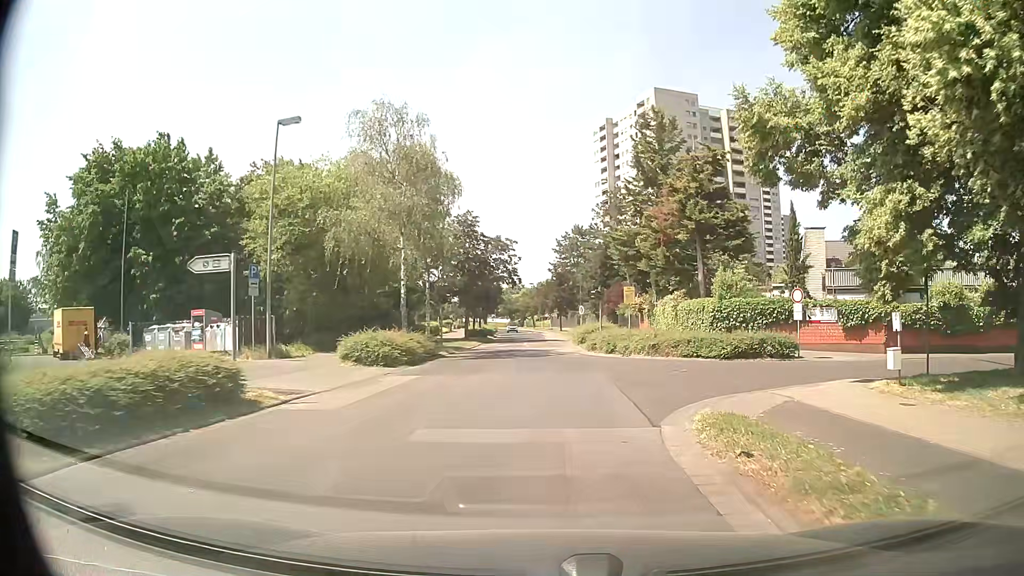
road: residential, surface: asphalt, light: Day
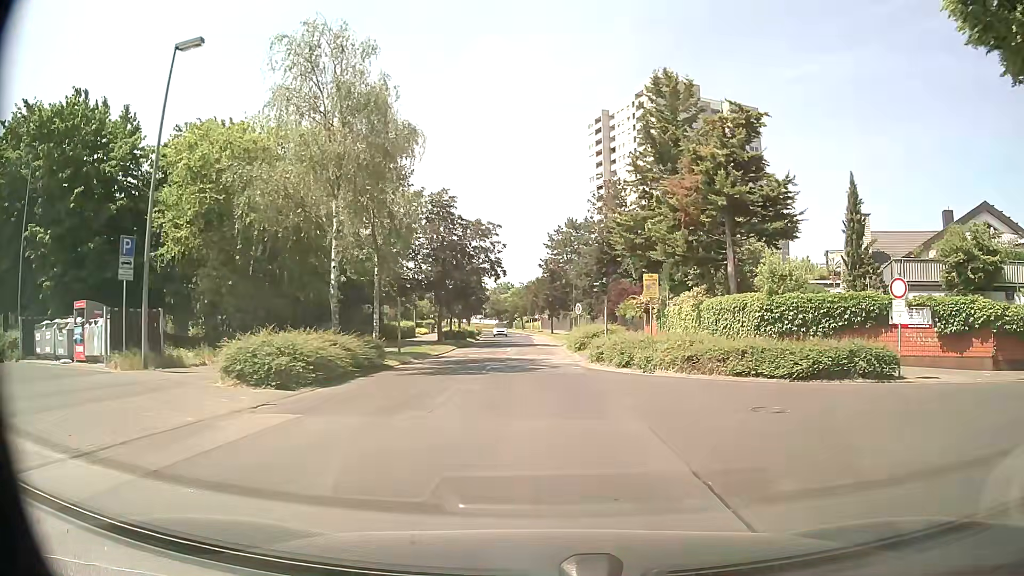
(0.0, +8.9) m; +1°
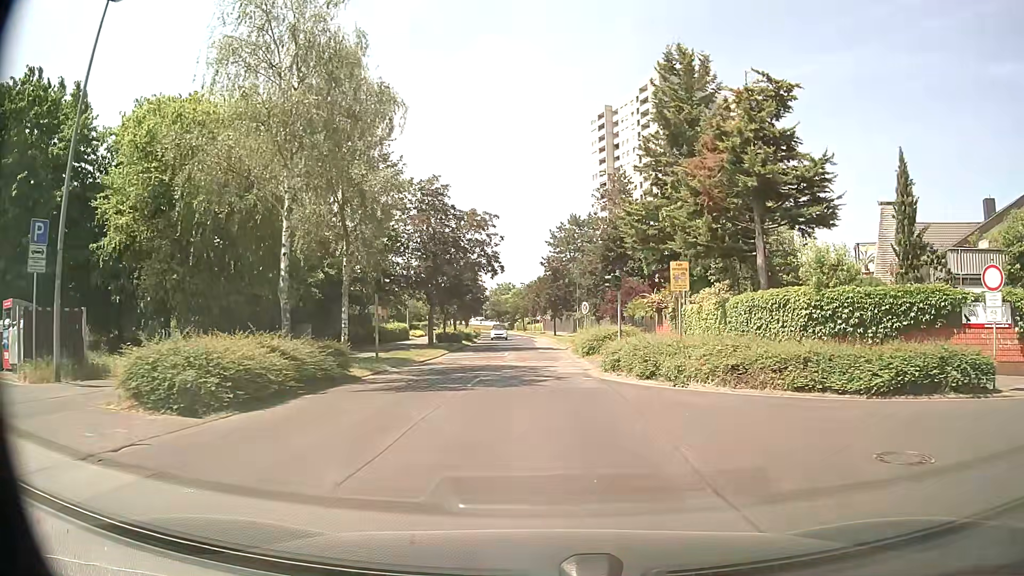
(0.0, +4.5) m; -1°
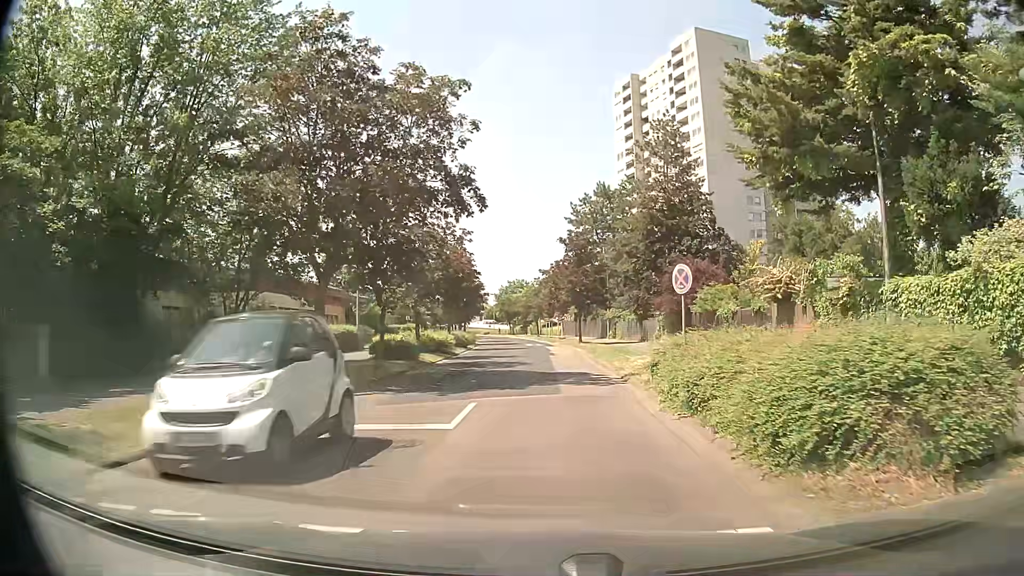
(-0.1, +22.4) m; -1°
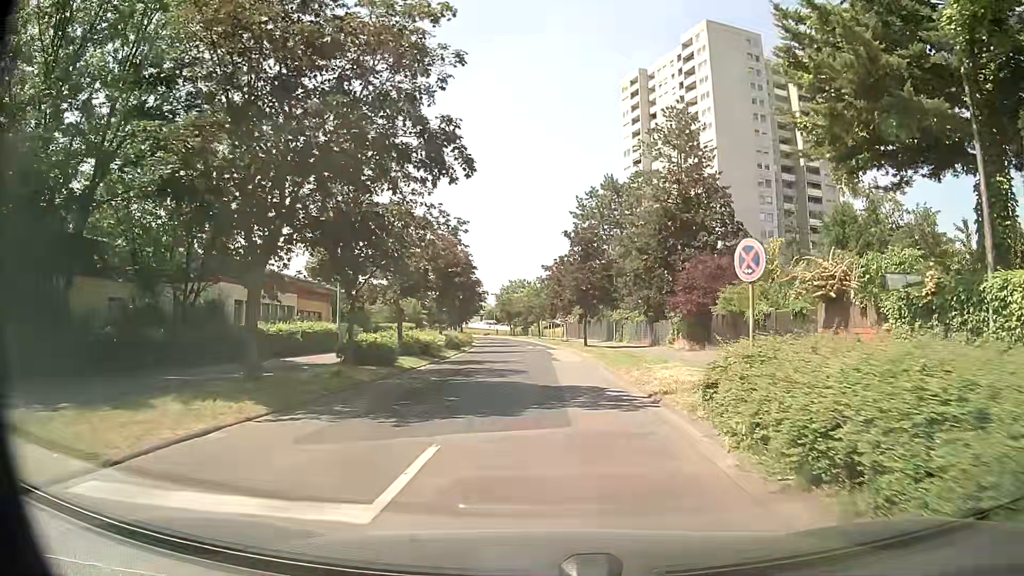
(-0.1, +4.5) m; -1°
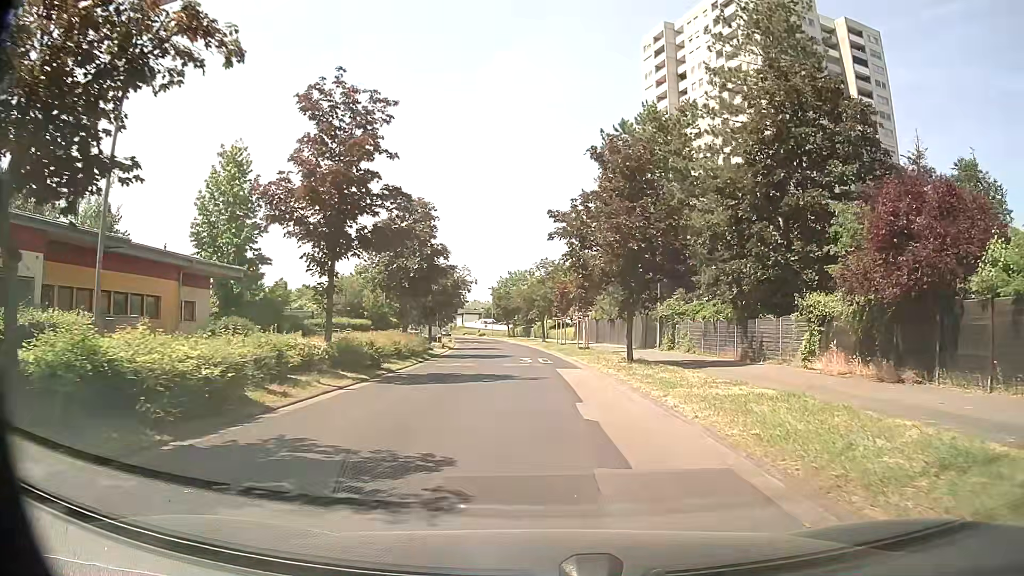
(+0.3, +22.5) m; 0°
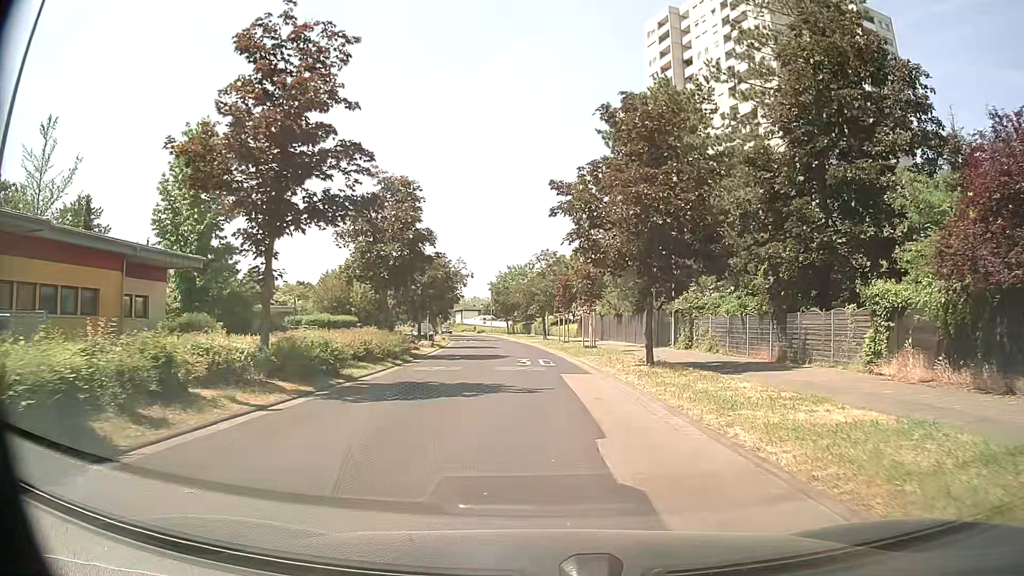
(0.0, +4.6) m; 0°
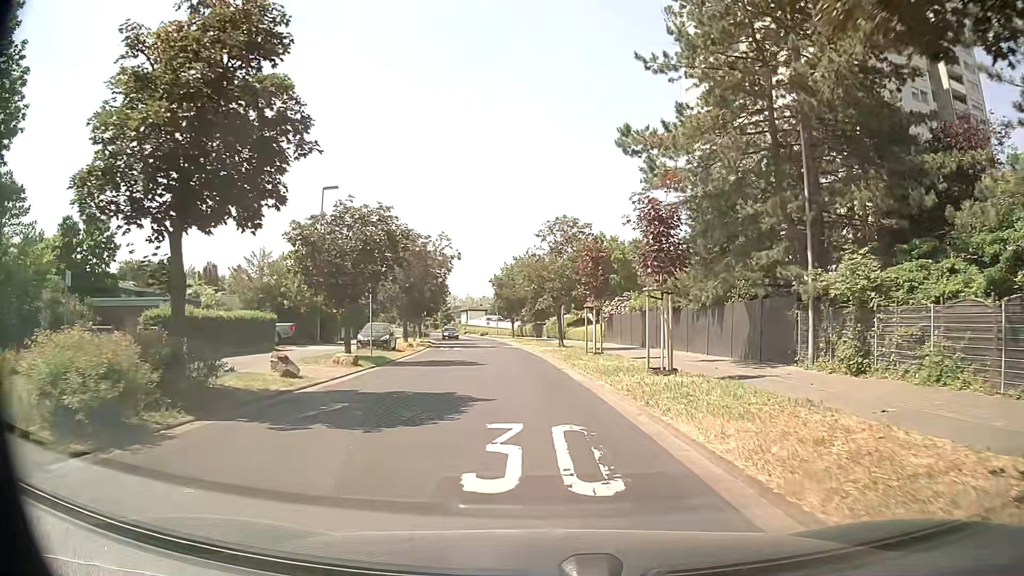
(+0.1, +18.8) m; 0°
(0, +10) (-1, +20) (-1, +30) (-2, +40) (-3, +50) (-4, +60) (-6, +70) (-7, +80) (-9, +89) (-11, +99) m
